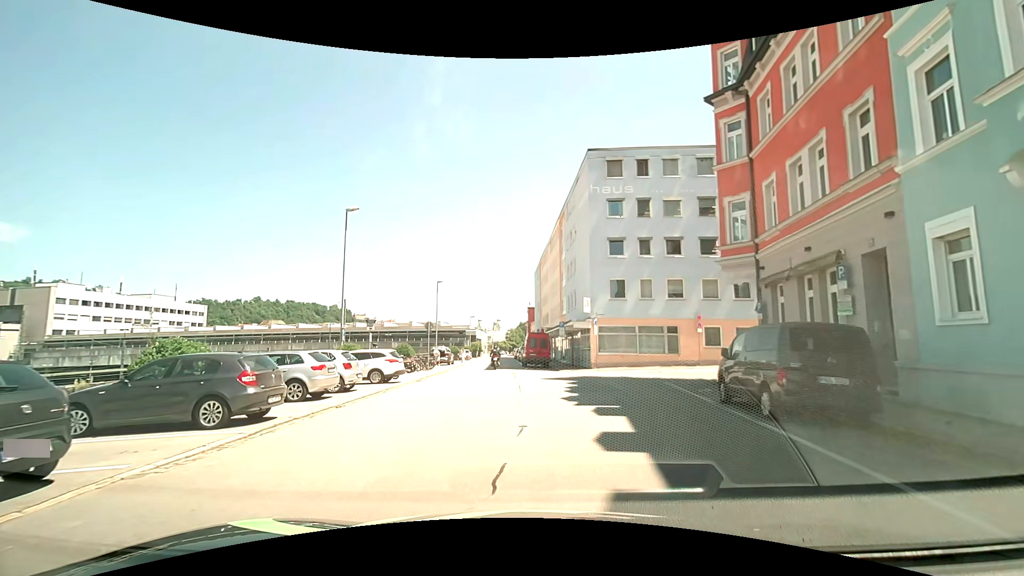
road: residential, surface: asphalt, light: Day
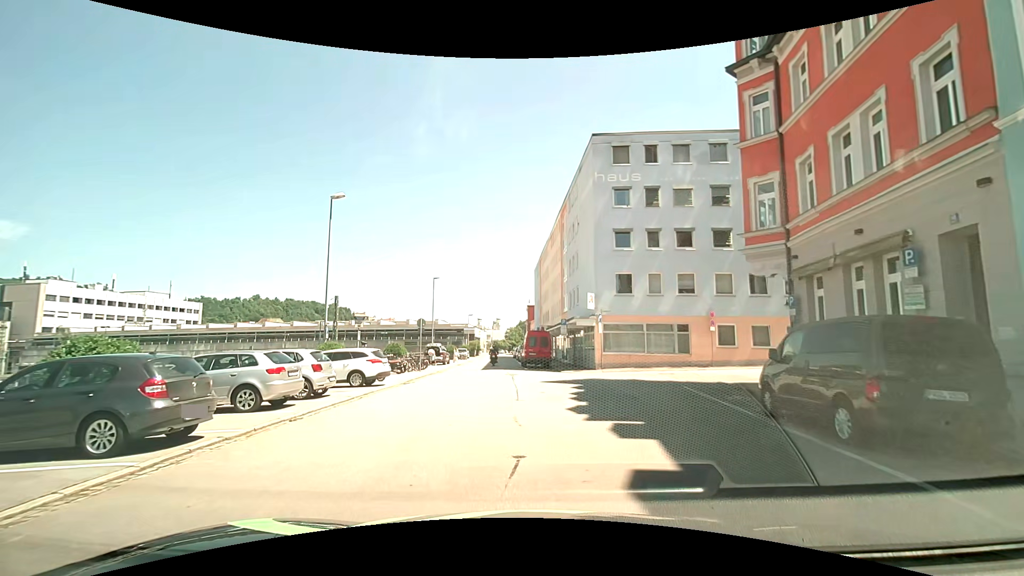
(0.0, +2.3) m; 0°
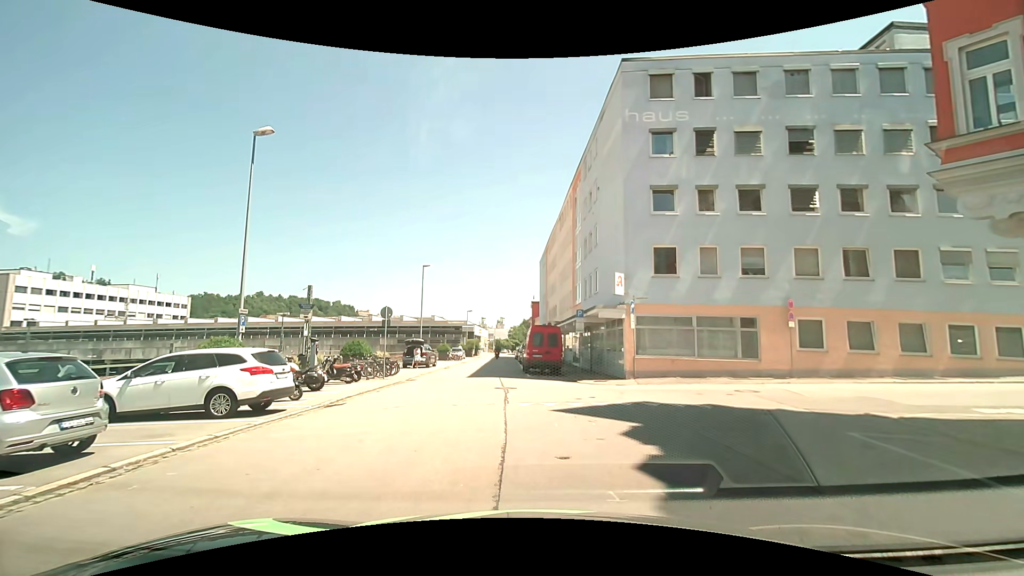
(0.0, +8.5) m; -2°
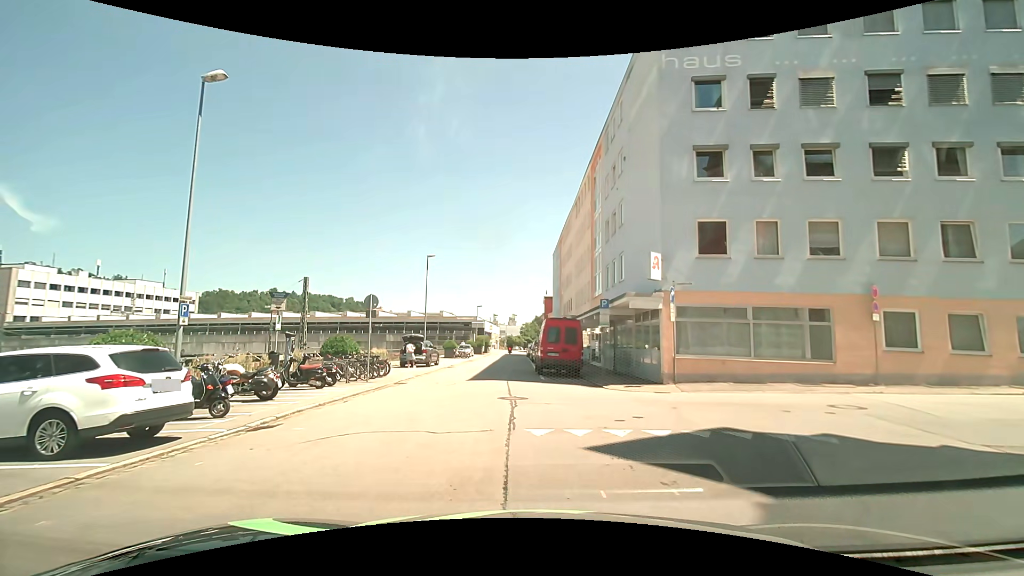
(0.0, +4.2) m; 0°
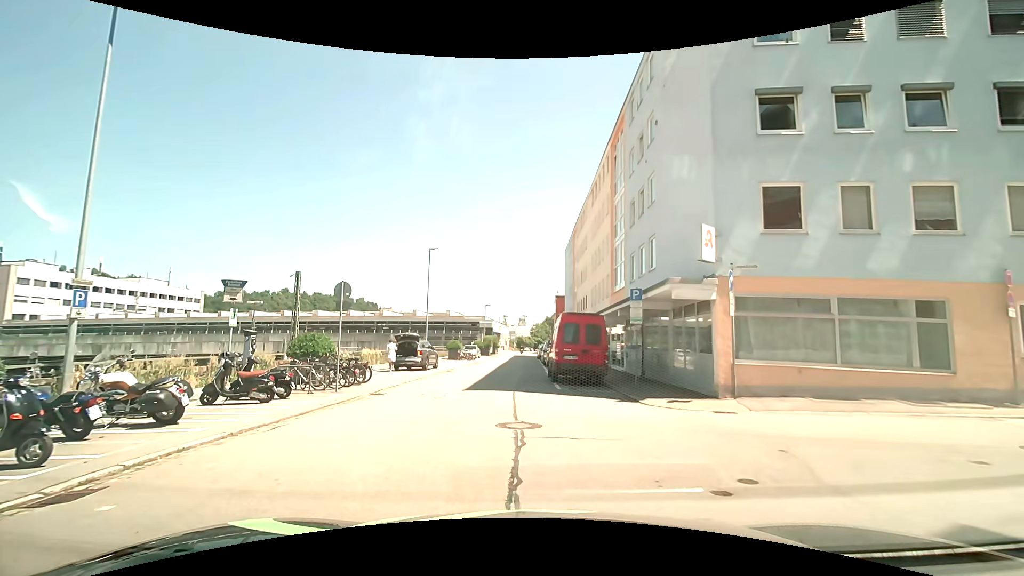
(0.0, +4.2) m; -2°
